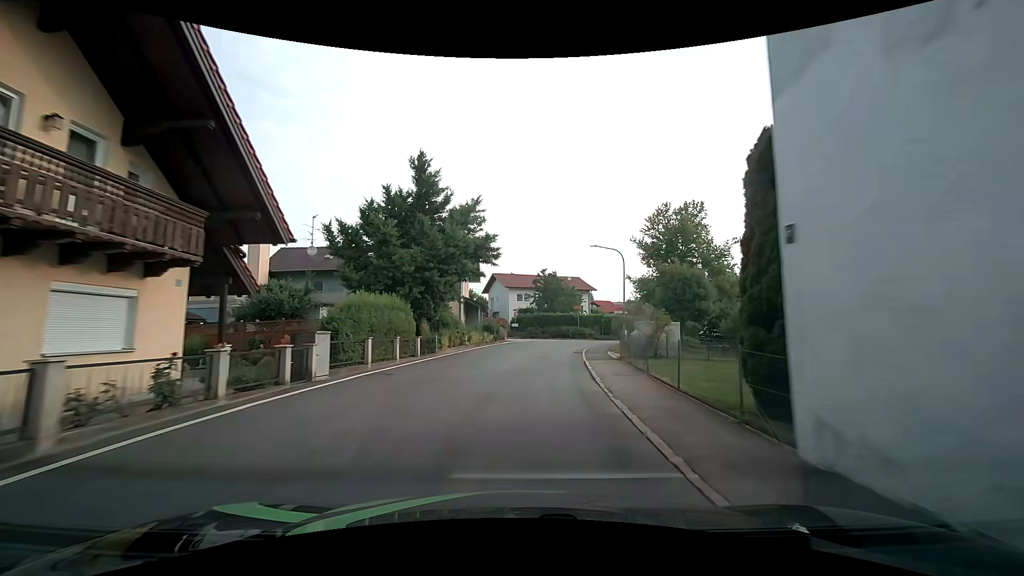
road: secondary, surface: asphalt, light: Day
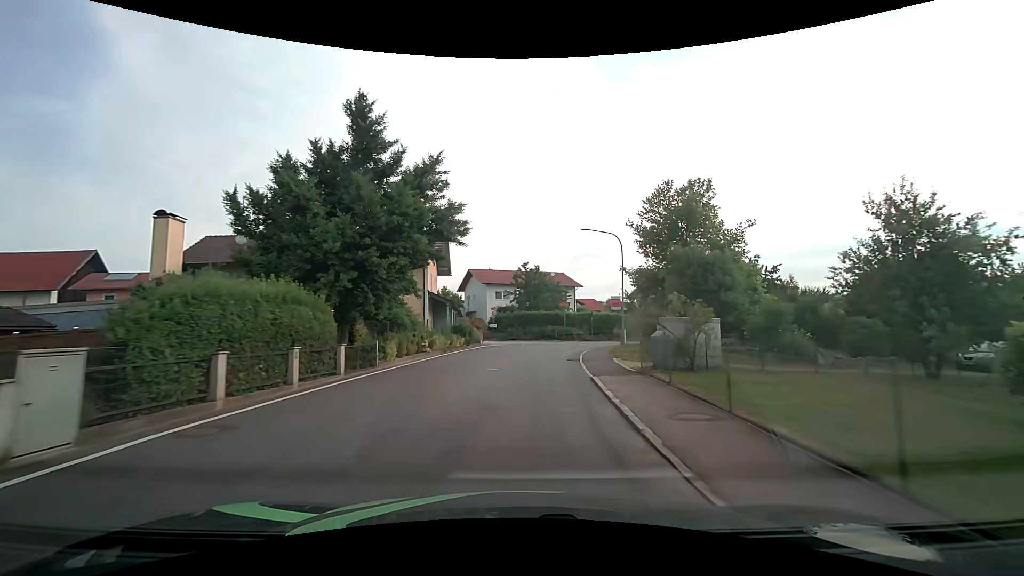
(+0.4, +6.9) m; +6°
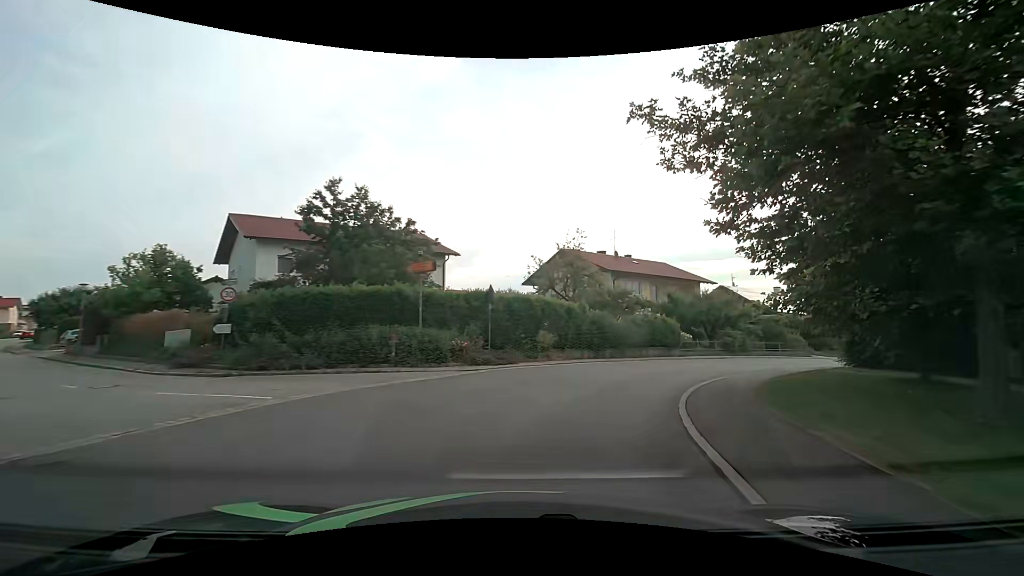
(+2.2, +31.8) m; +14°
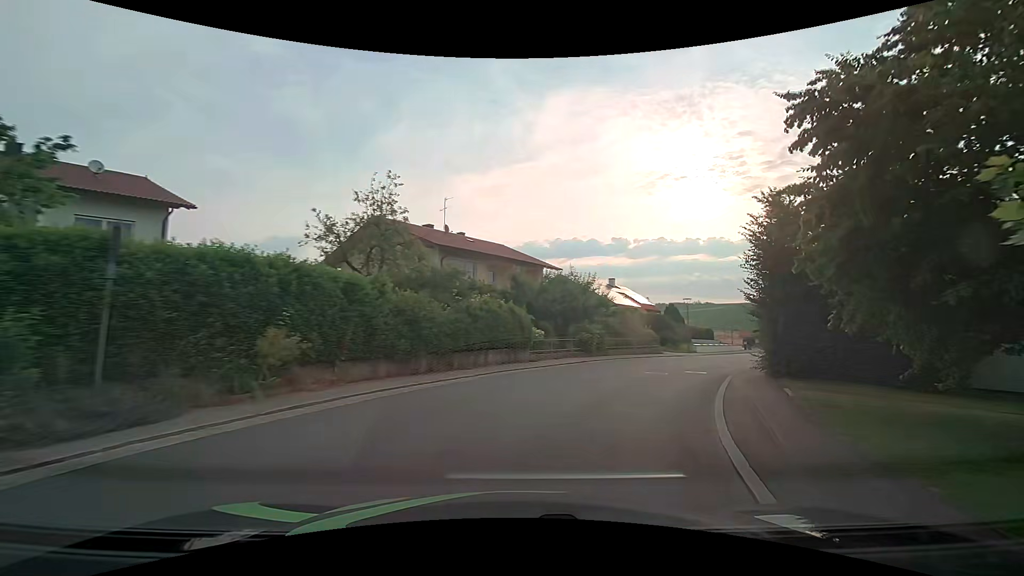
(+1.8, +11.4) m; +20°
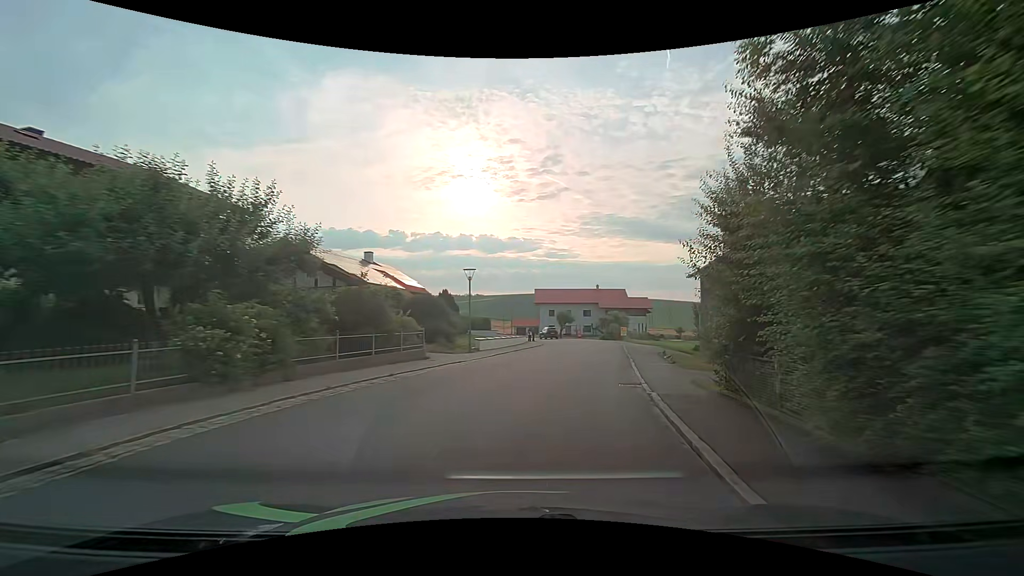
(+4.2, +16.9) m; +25°
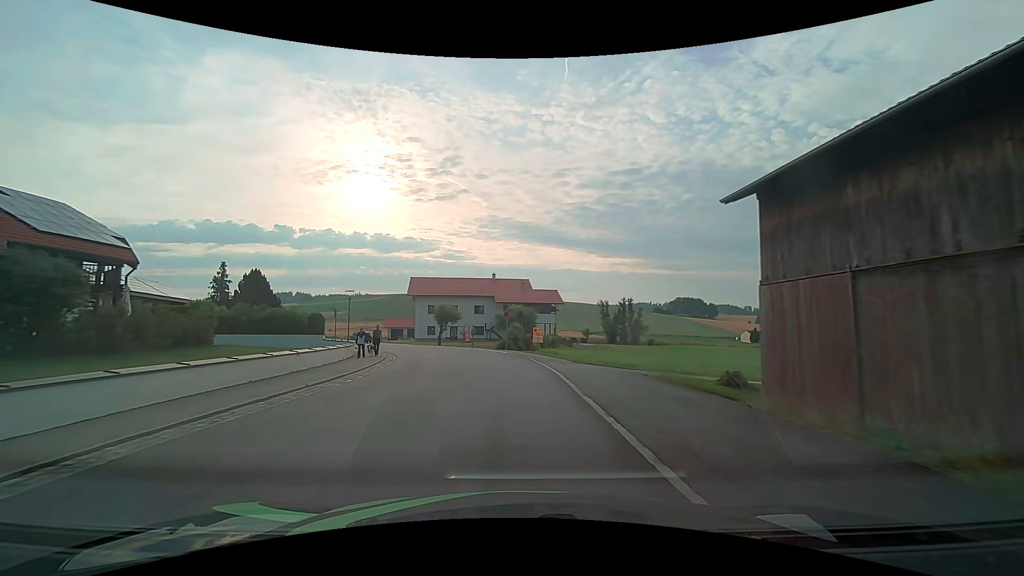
(+3.7, +25.4) m; +12°
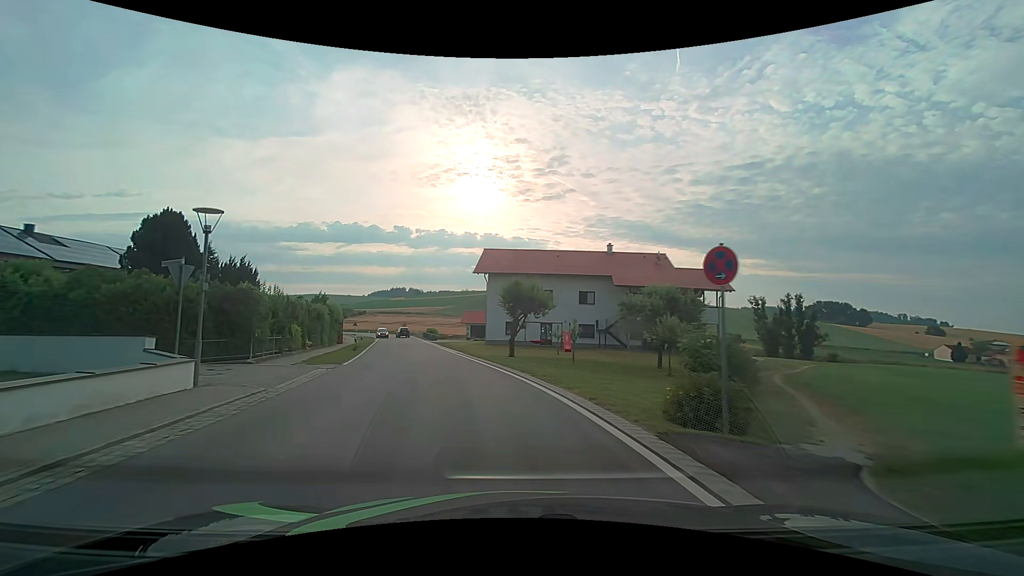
(-1.6, +27.1) m; -12°
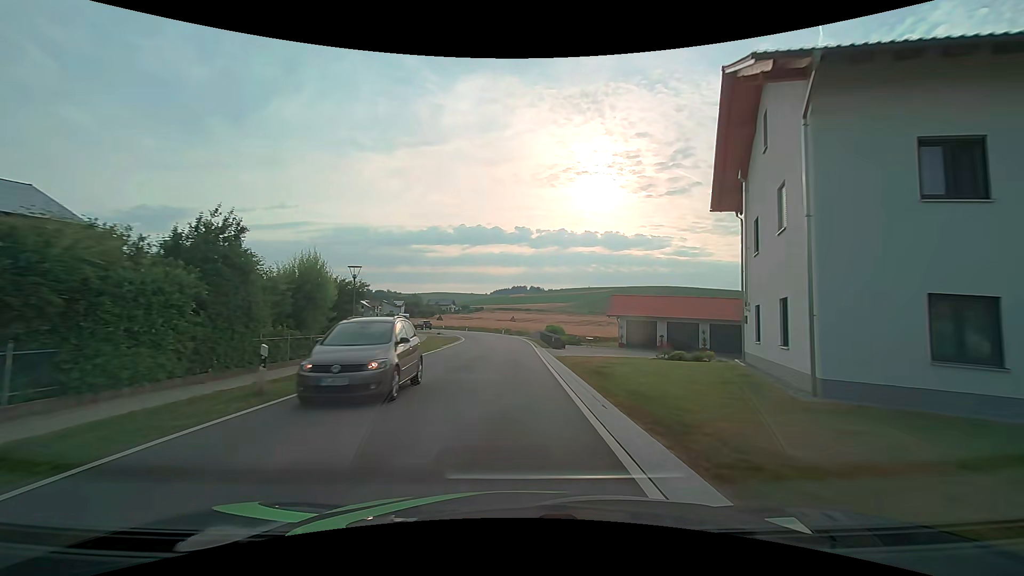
(-5.9, +35.7) m; -14°
(0, +10) (0, +20) (0, +30) (-1, +40) (-1, +50) (-3, +60) (-6, +69) (-10, +78) (-15, +87) (-21, +95) m
